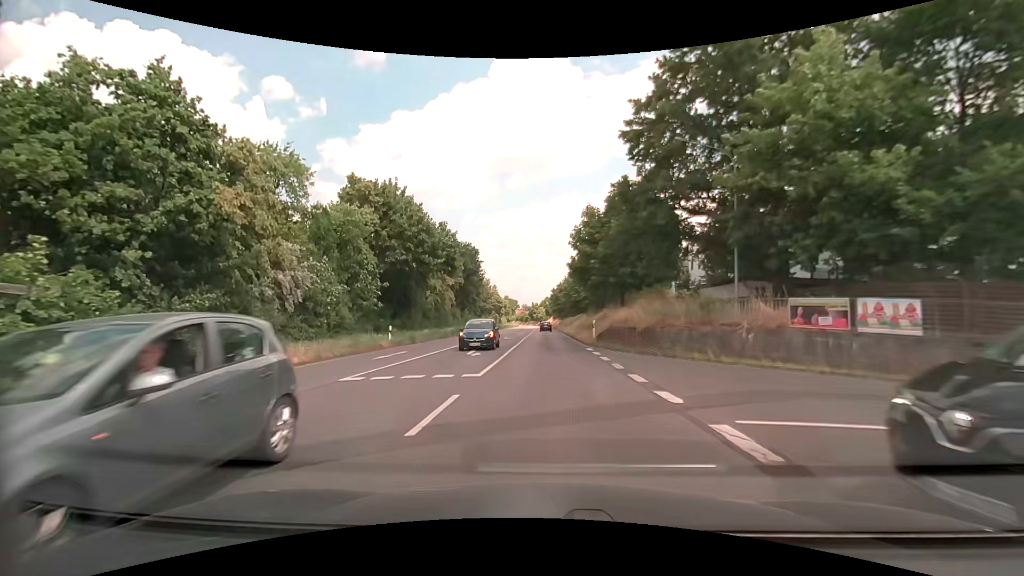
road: secondary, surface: asphalt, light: Day
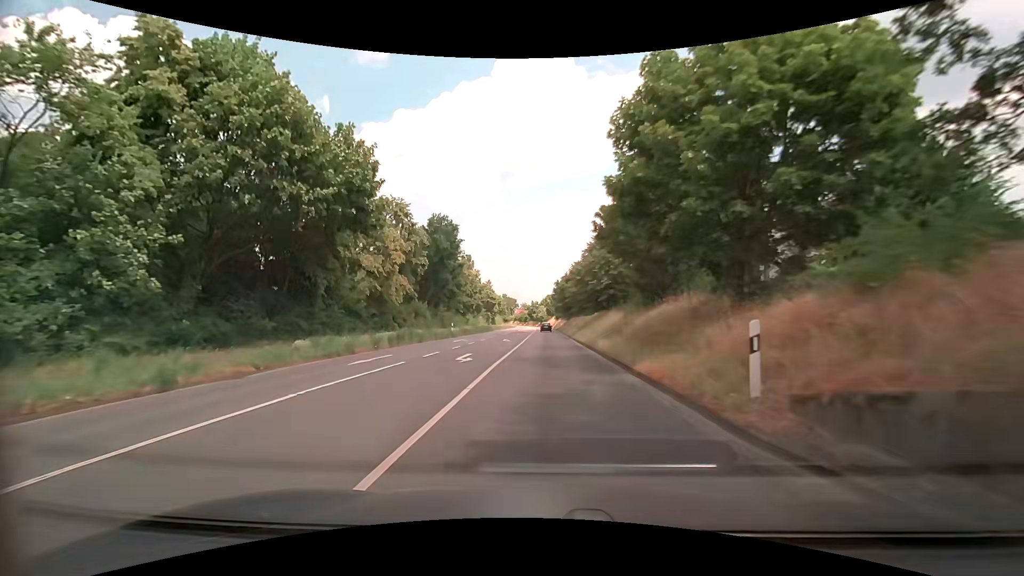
(0.0, +22.4) m; 0°
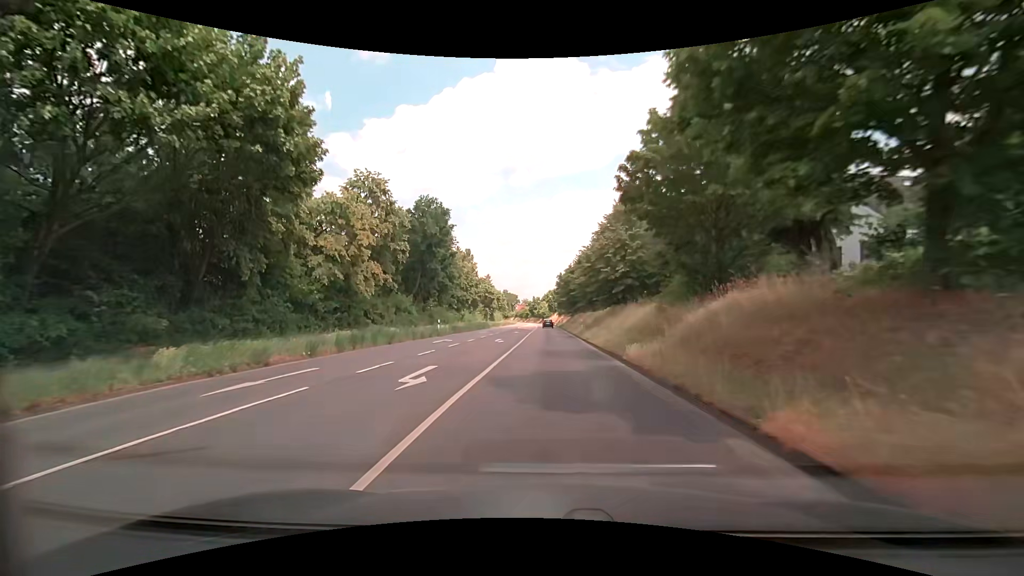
(0.0, +7.5) m; 0°
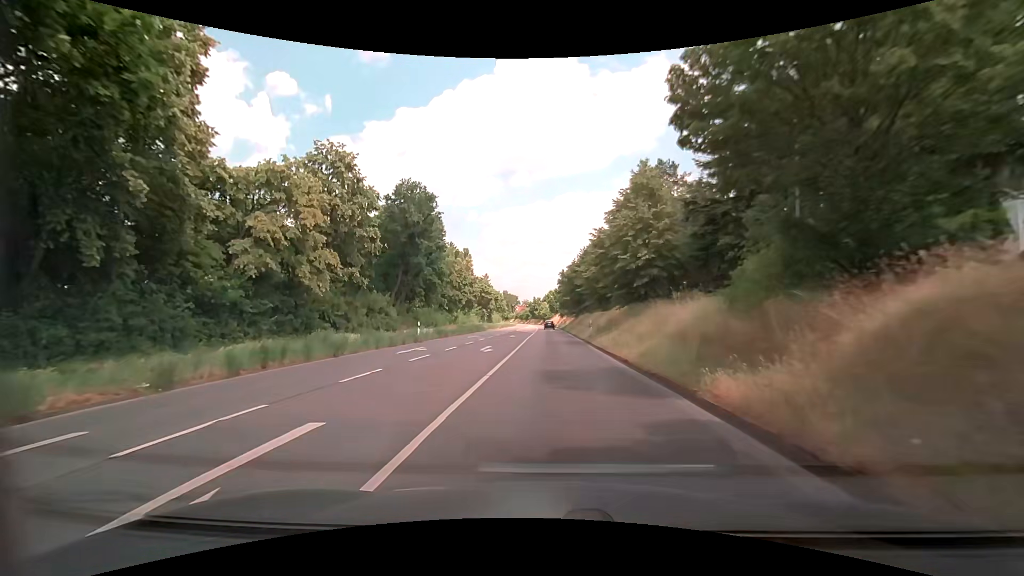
(0.0, +7.5) m; 0°
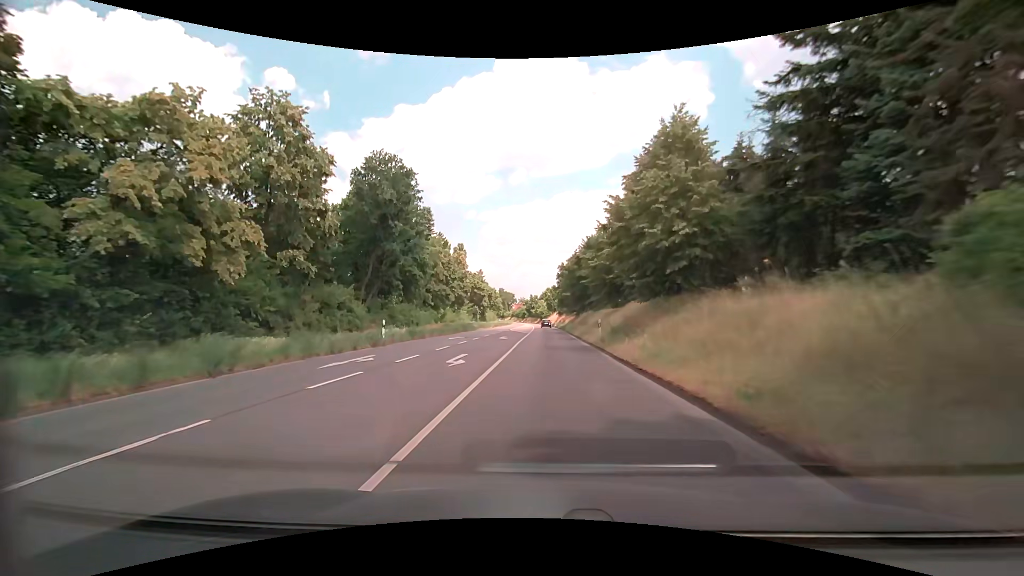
(0.0, +7.5) m; 0°
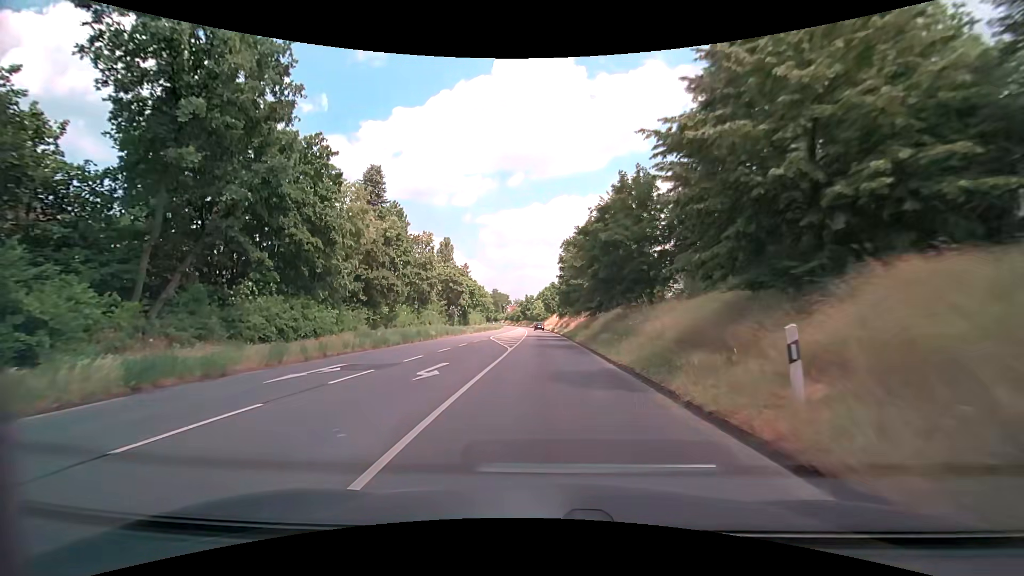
(+0.3, +22.7) m; 0°
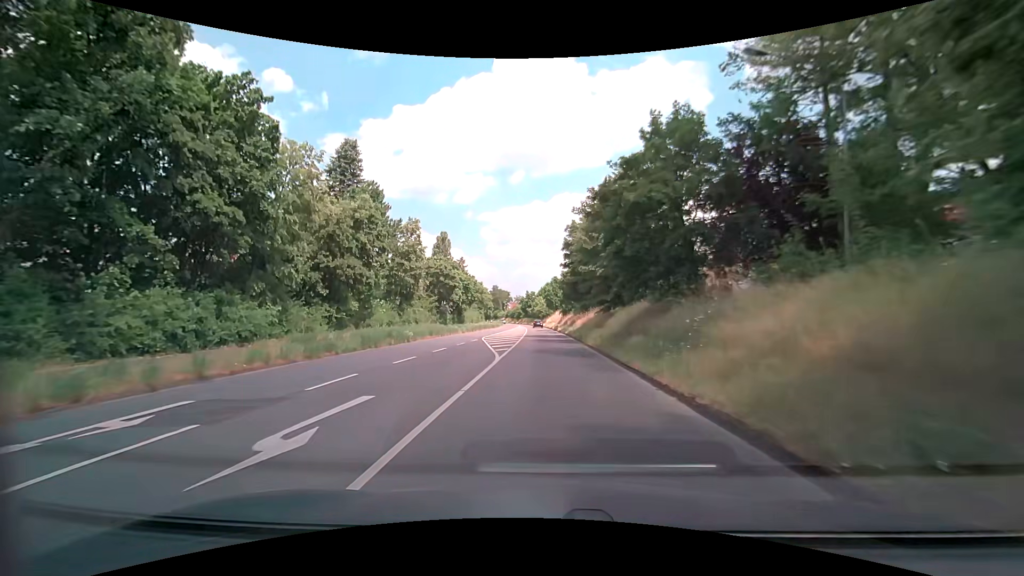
(0.0, +7.6) m; 0°
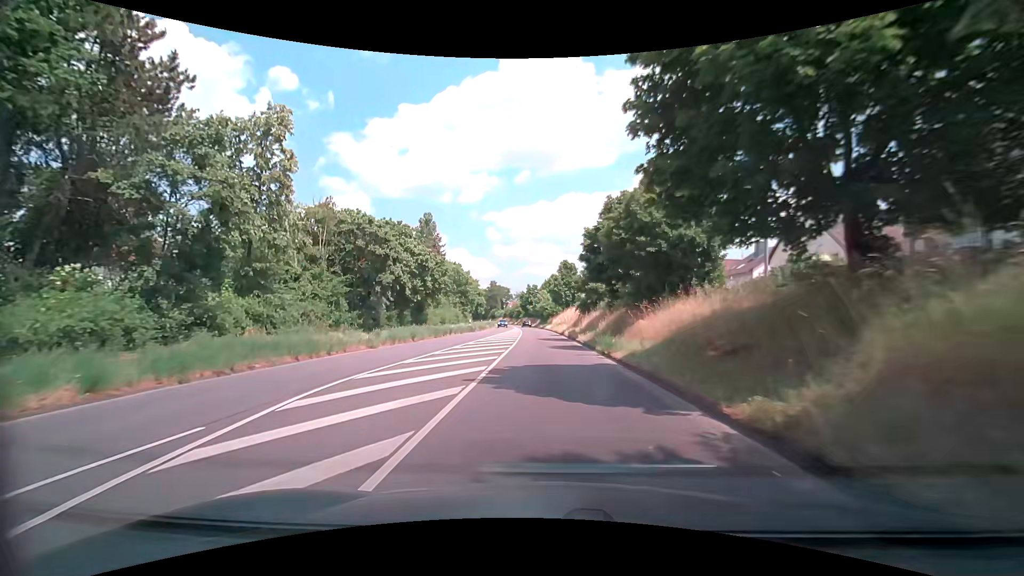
(-0.2, +30.5) m; -1°
(0, +10) (0, +20) (0, +30) (0, +40) (0, +50) (-1, +60) (-1, +70) (-2, +80) (-3, +90) (-4, +100) m
